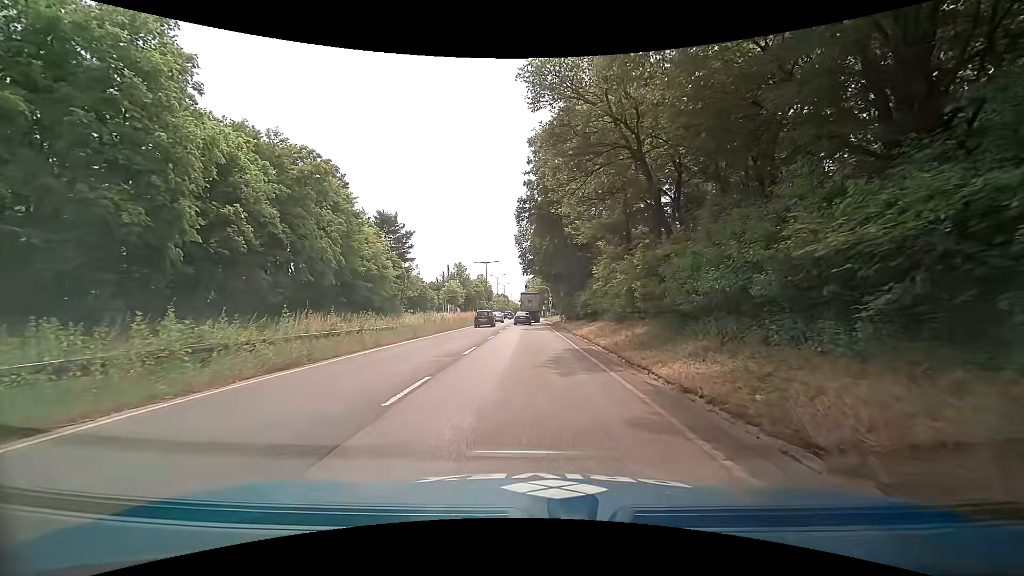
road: trunk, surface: asphalt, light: Day
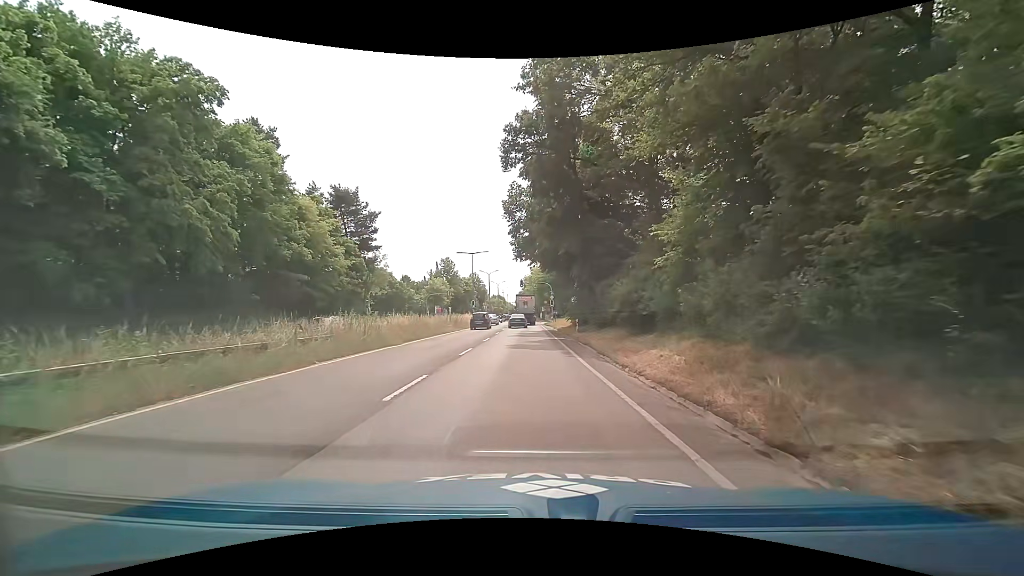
(-0.6, +17.3) m; -2°
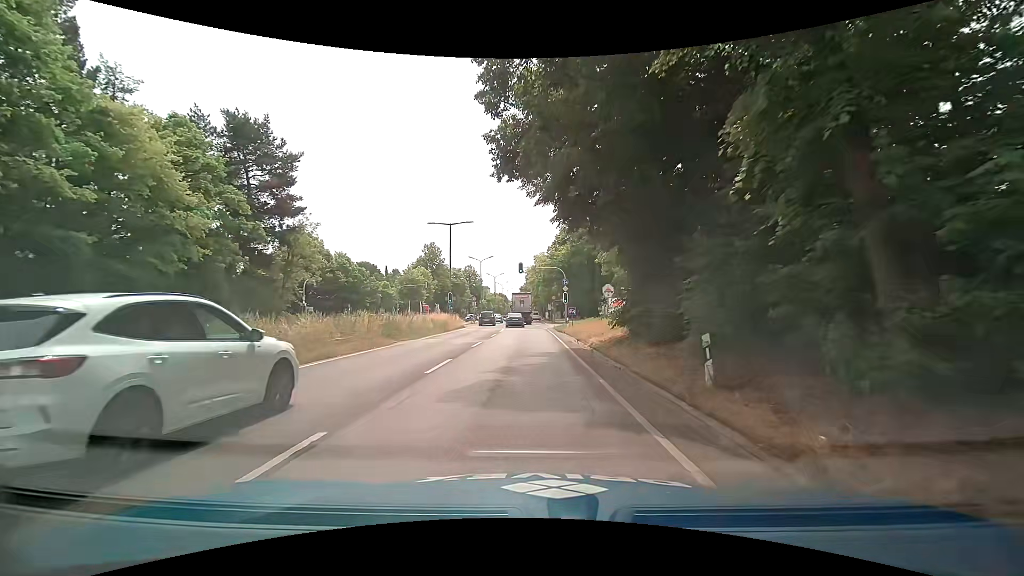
(0.0, +23.1) m; 0°
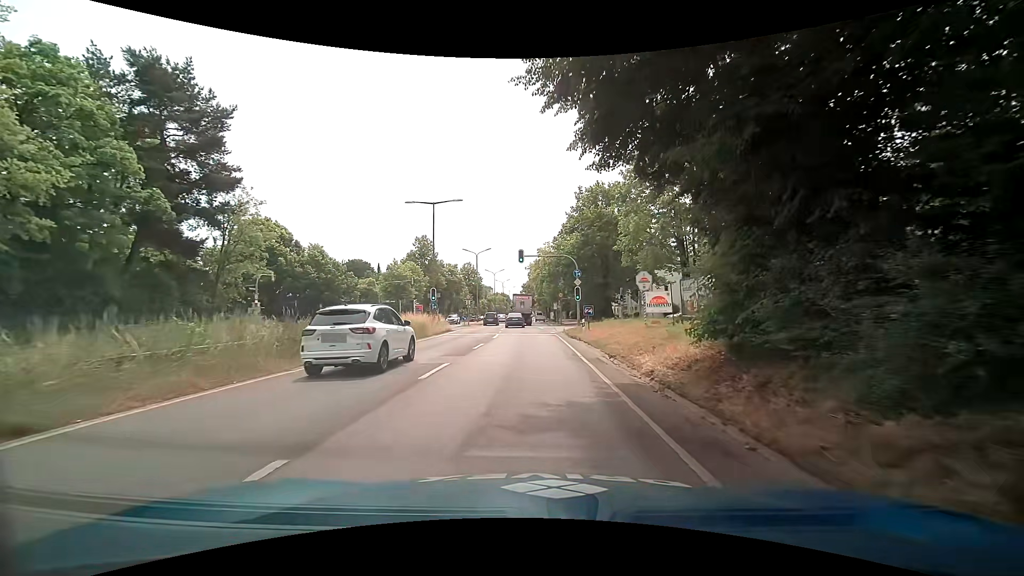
(-0.1, +10.0) m; 0°
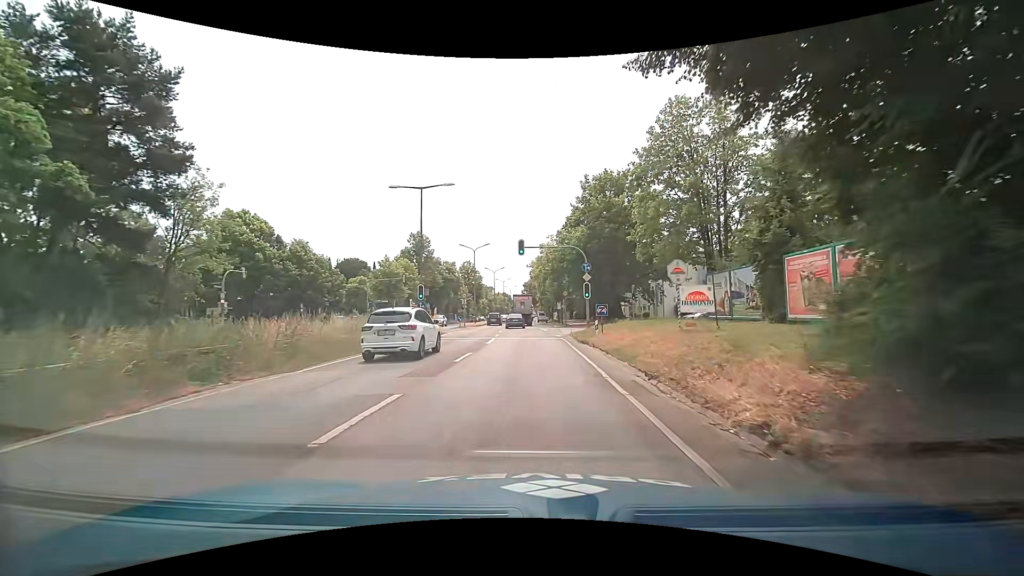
(0.0, +5.2) m; 0°
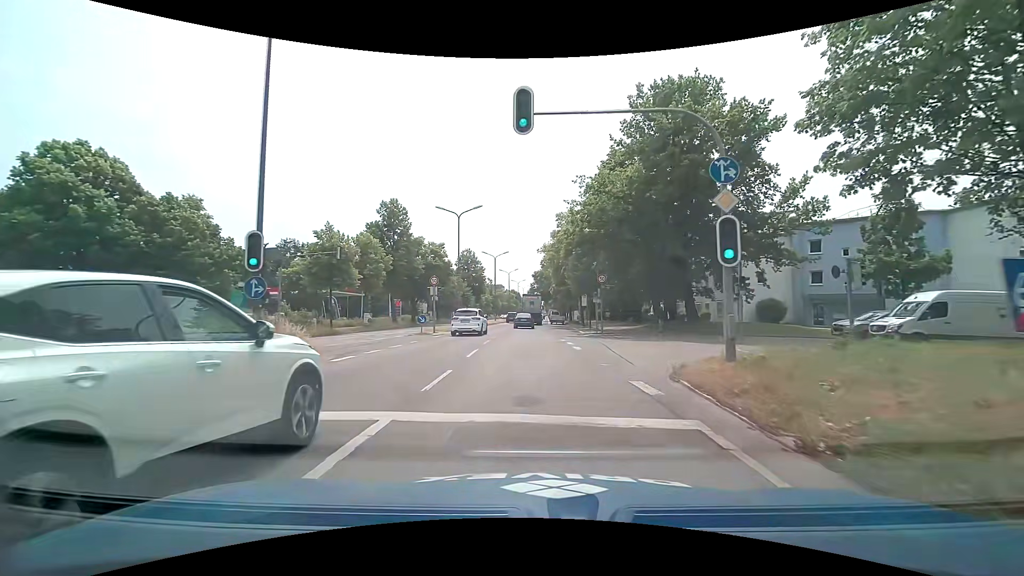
(-0.3, +22.3) m; -1°
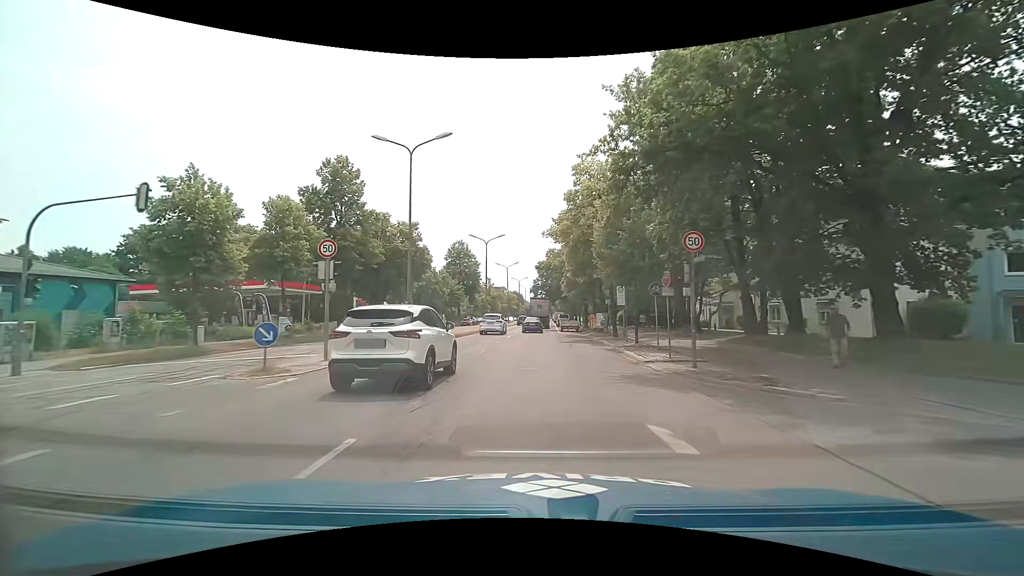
(0.0, +18.3) m; 0°
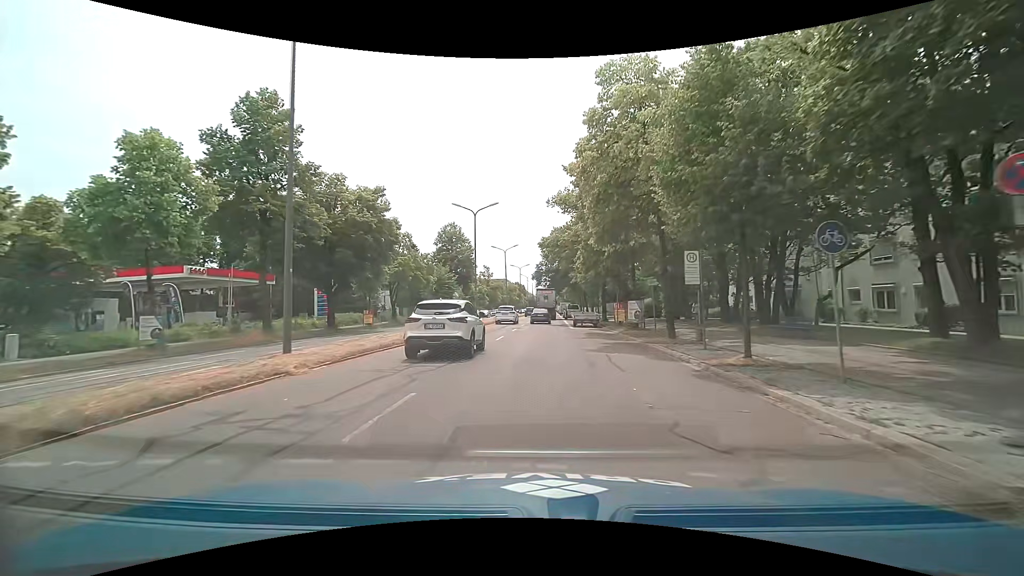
(0.0, +12.6) m; 0°
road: primary
(0, +10) (-1, +20) (-2, +30) (-3, +40) (-3, +50) (-3, +60) (-2, +70) (-2, +80) (-2, +90) (-1, +100) m
